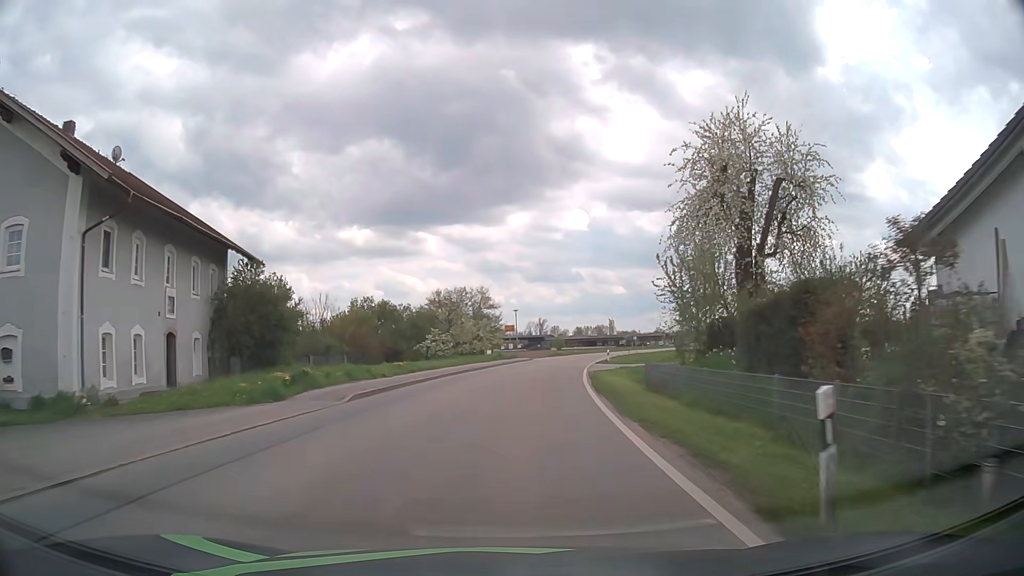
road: tertiary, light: Day
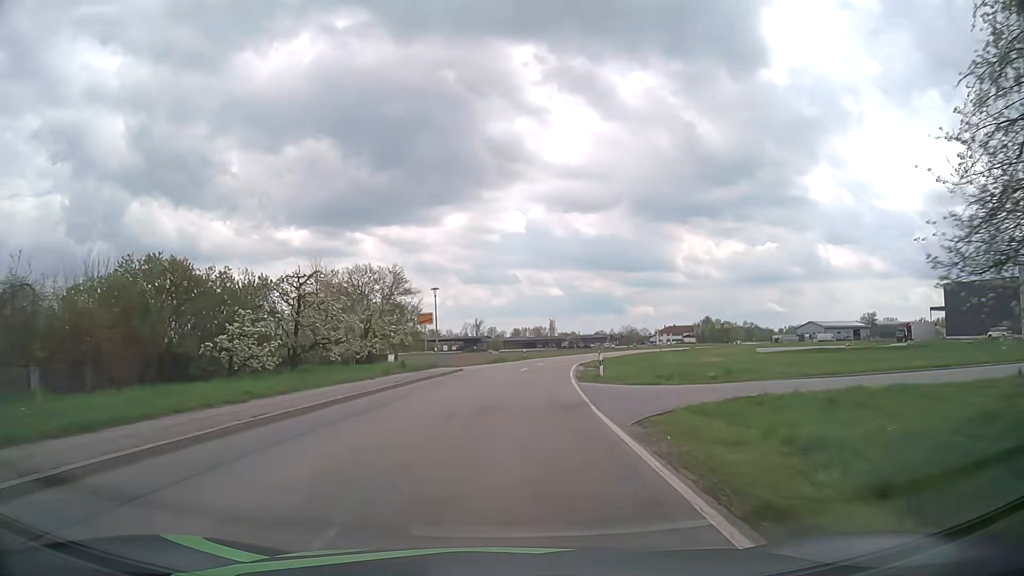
(+1.1, +25.1) m; +5°
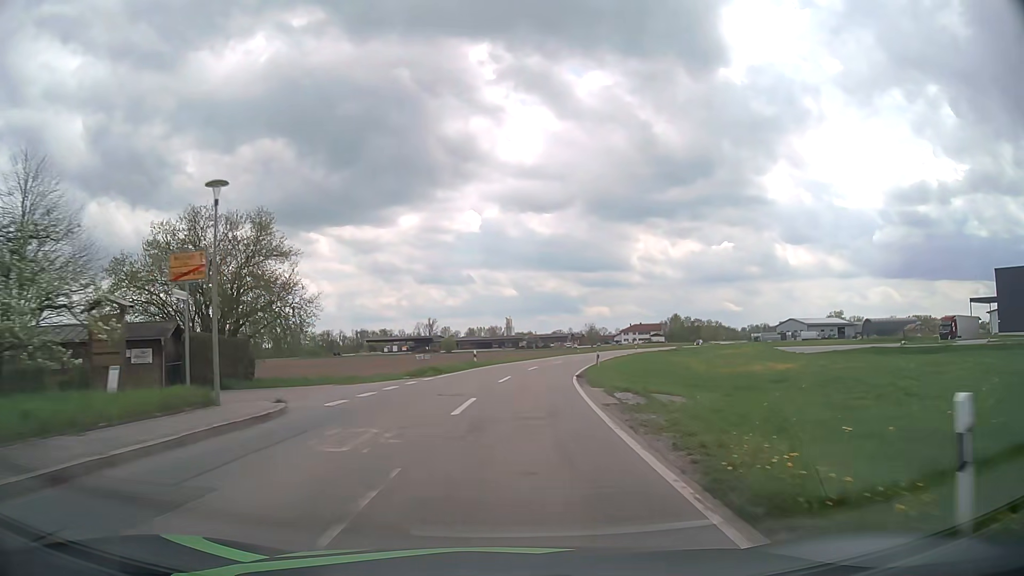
(+1.0, +25.7) m; +4°
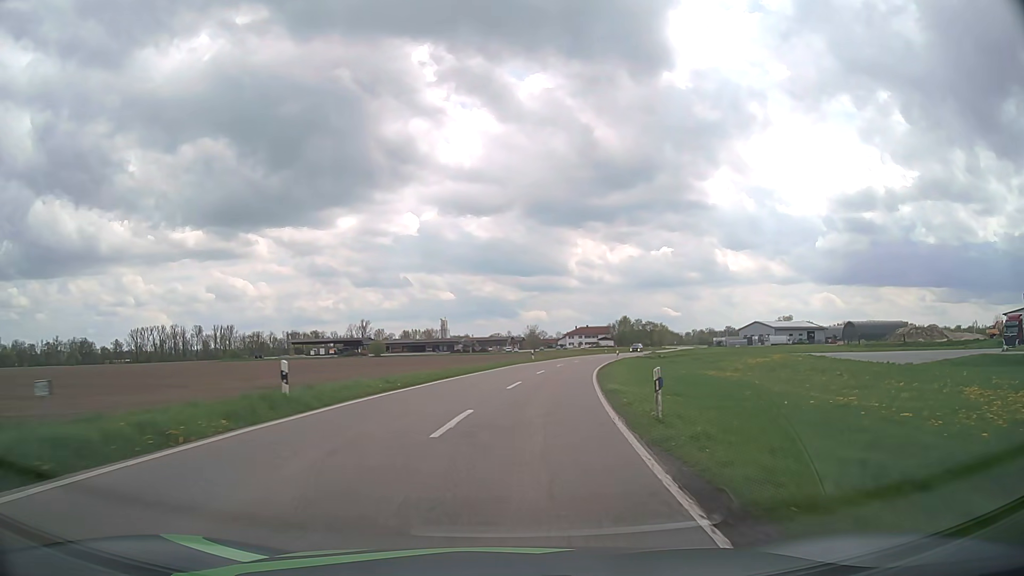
(+1.1, +27.4) m; +5°
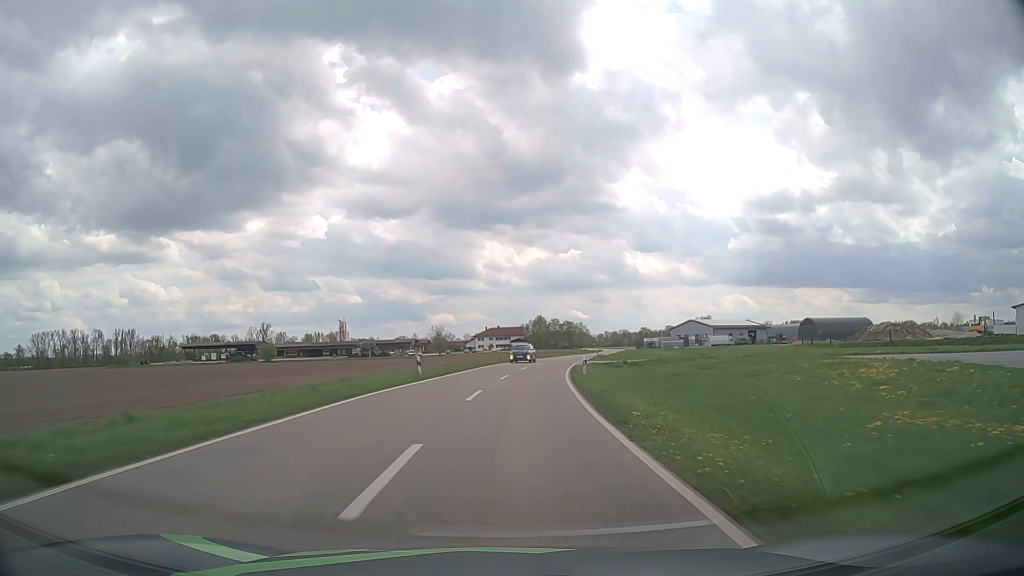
(+2.0, +29.2) m; +8°
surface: asphalt
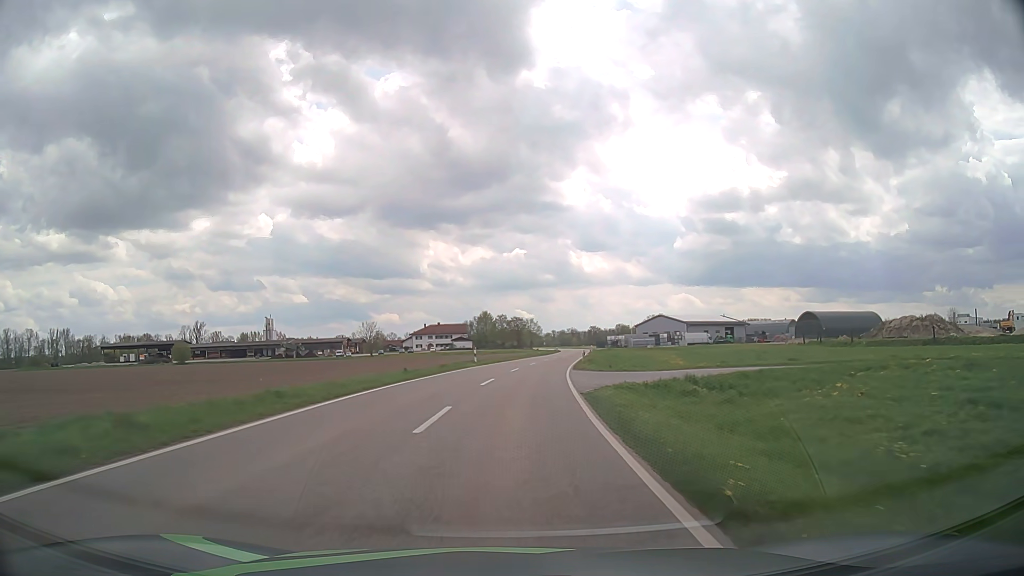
(+1.3, +31.3) m; +5°
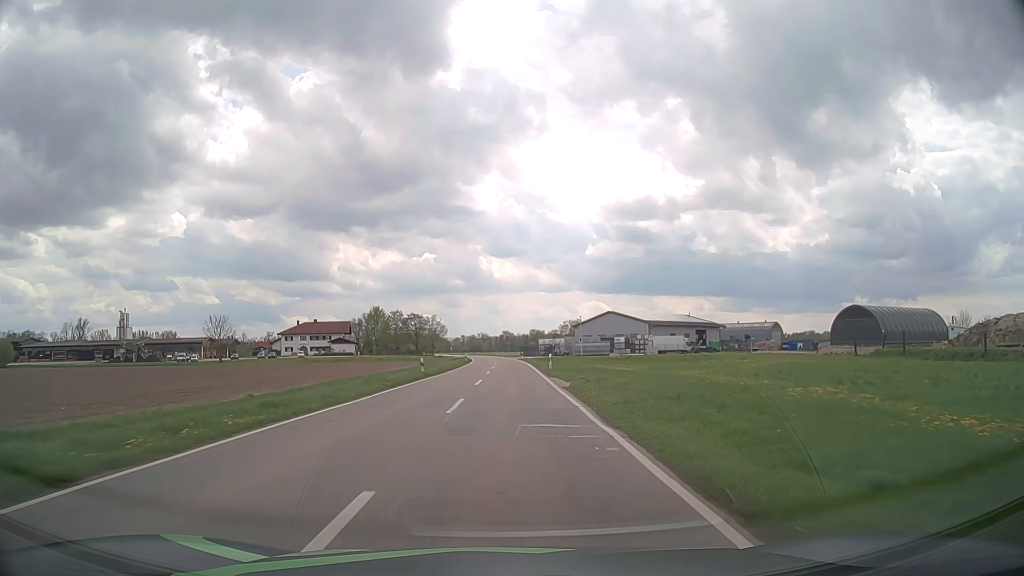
(+4.0, +56.4) m; +8°
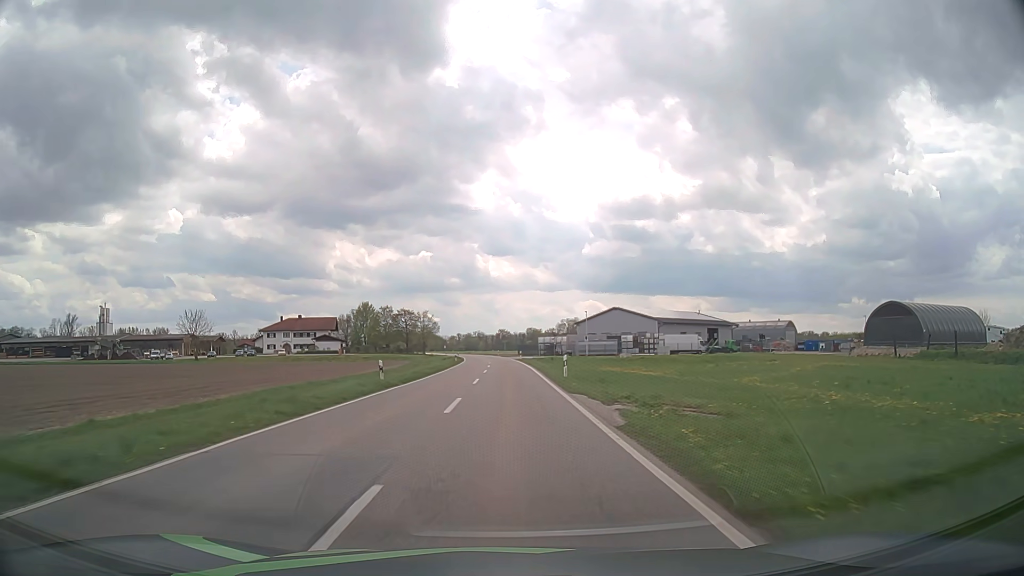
(0.0, +11.9) m; +1°
(0, +10) (0, +20) (0, +30) (0, +40) (0, +50) (-1, +60) (-1, +70) (-1, +80) (-2, +90) (-2, +100) m
